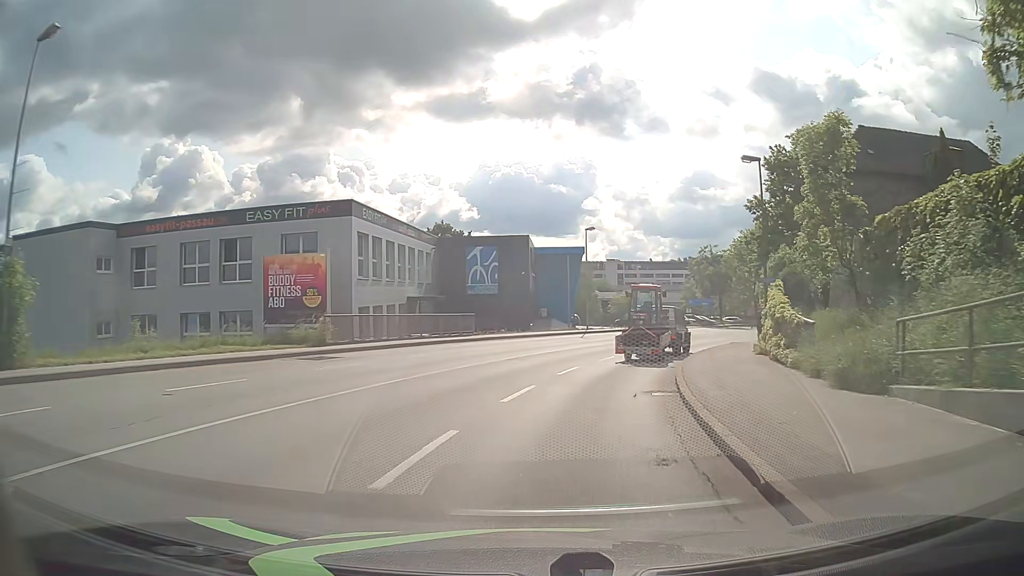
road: tertiary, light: Day
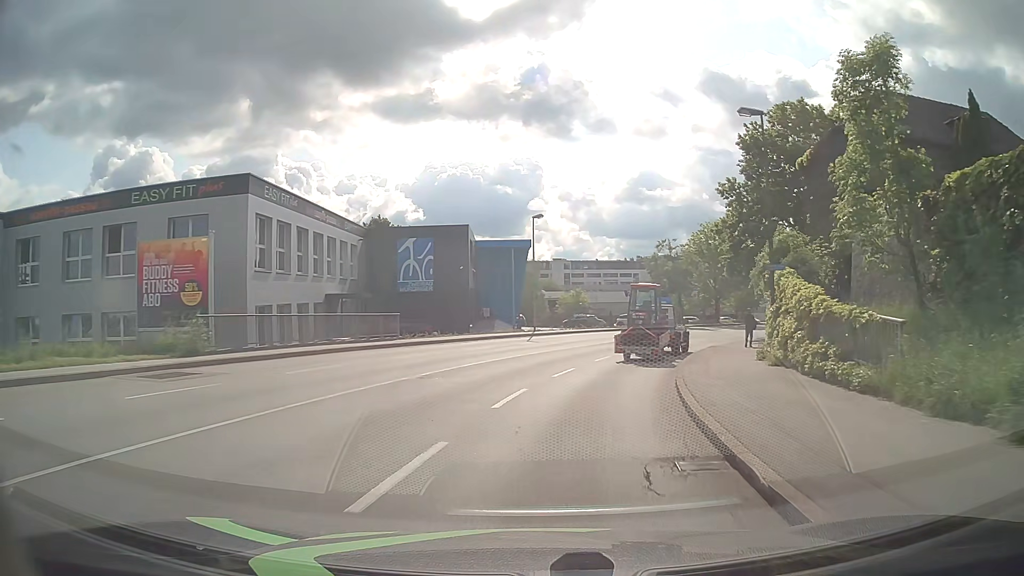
(+0.3, +6.6) m; +5°
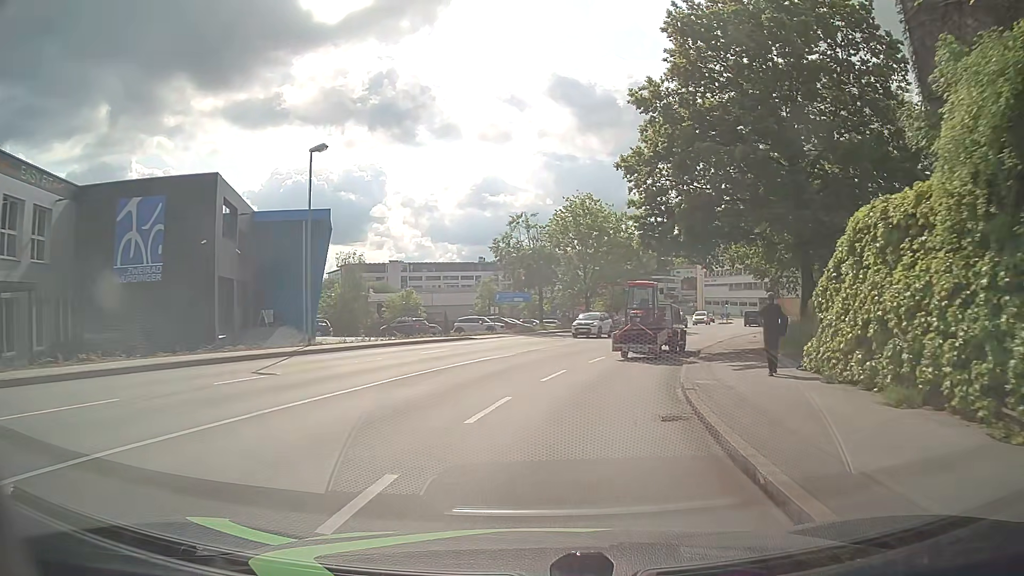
(+2.3, +19.3) m; +13°
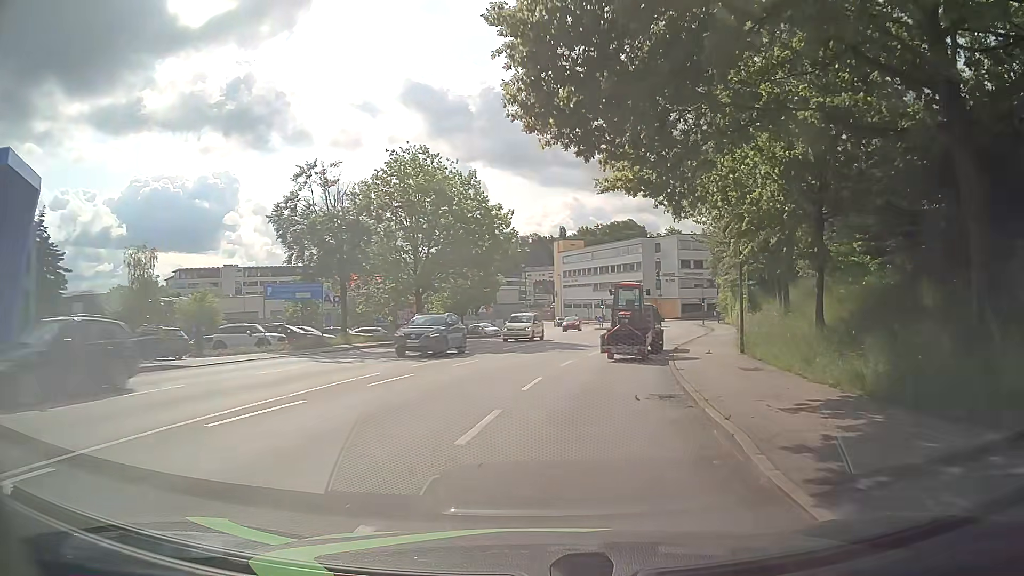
(+2.1, +19.1) m; +13°
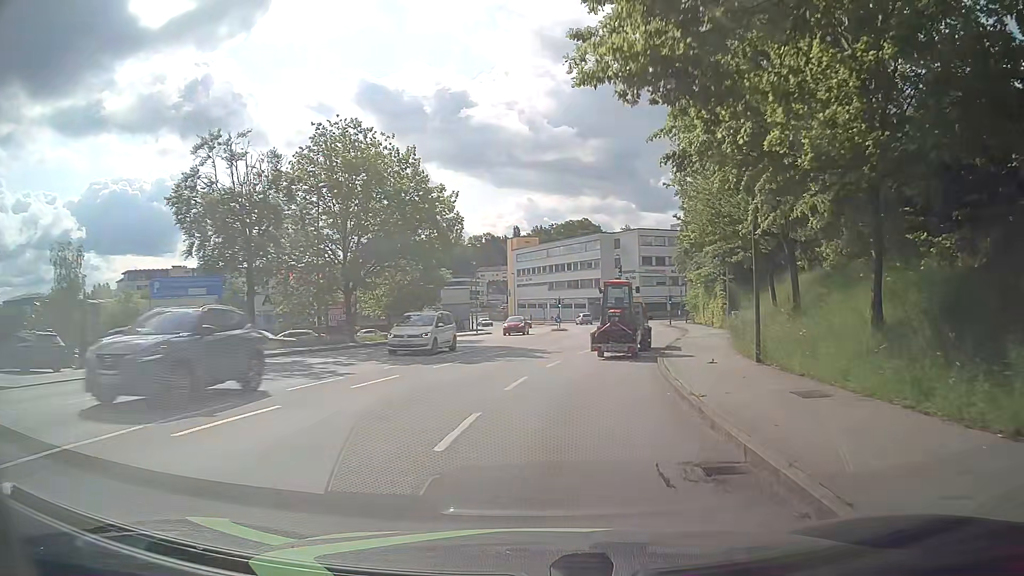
(+0.2, +6.4) m; +4°
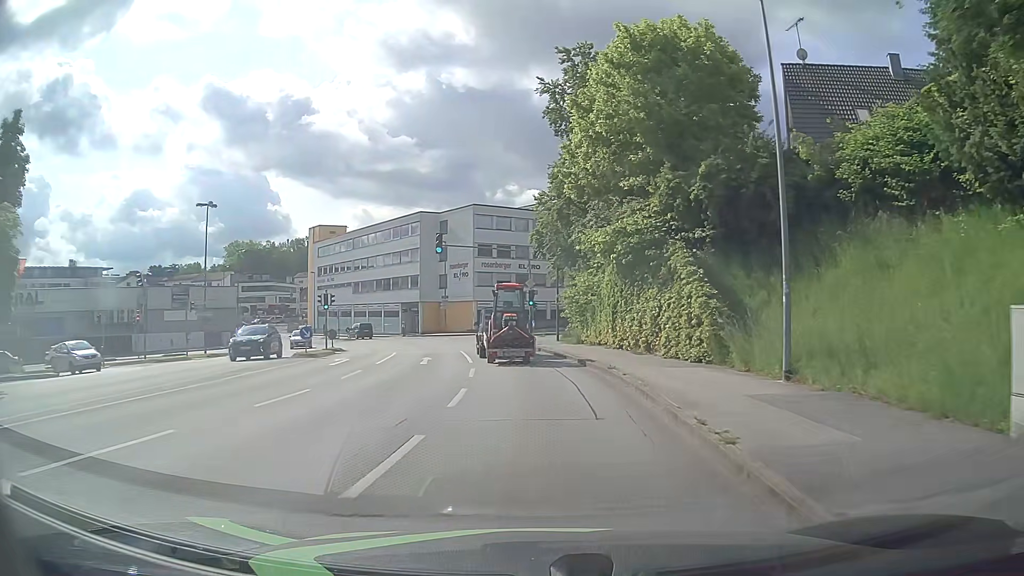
(+4.3, +31.0) m; +14°
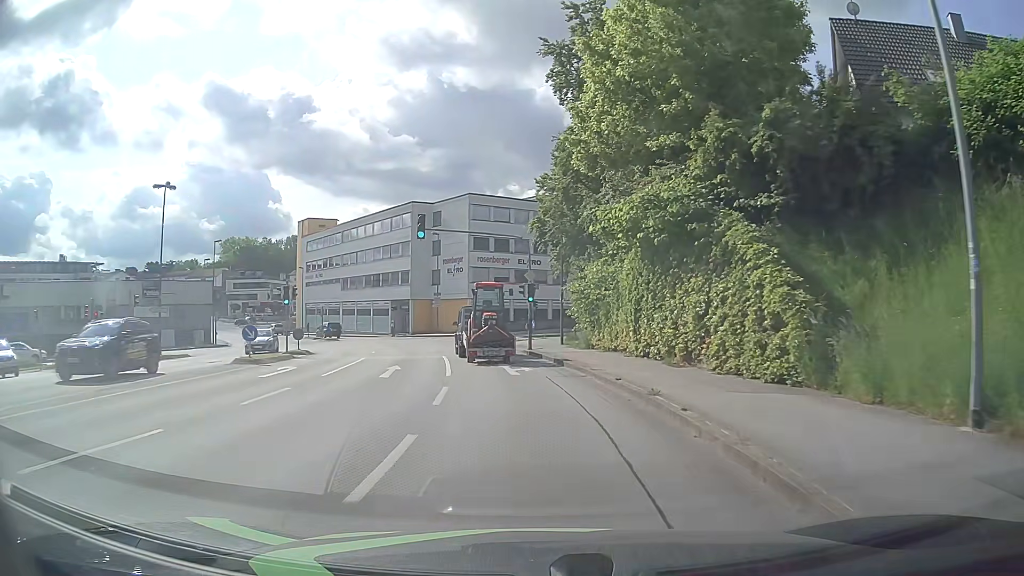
(0.0, +6.1) m; 0°
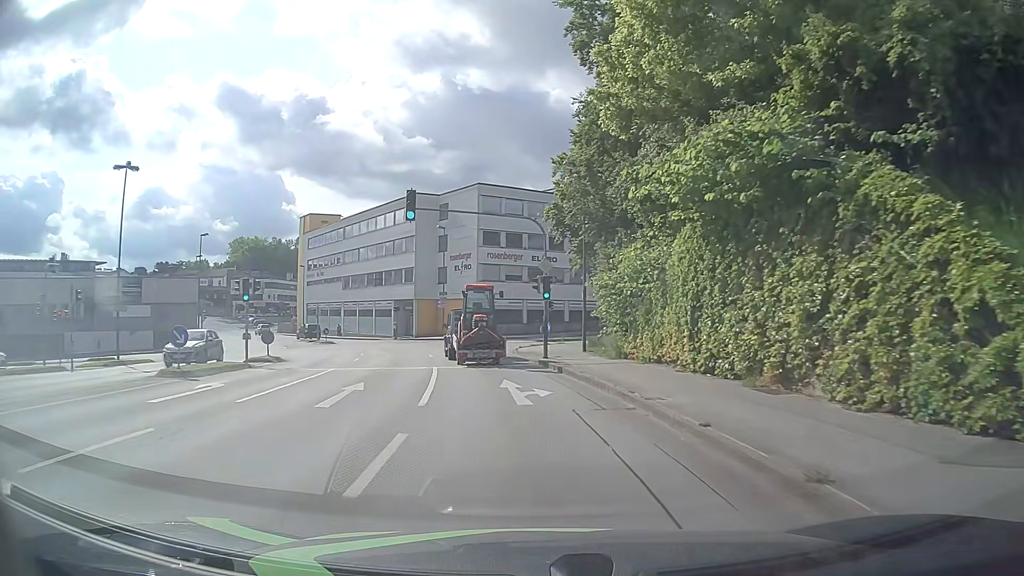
(0.0, +6.0) m; -1°
(0, +10) (-1, +20) (-3, +30) (-5, +40) (-8, +49) (-12, +58) (-17, +67) (-23, +75) (-28, +83) (-34, +91) m
